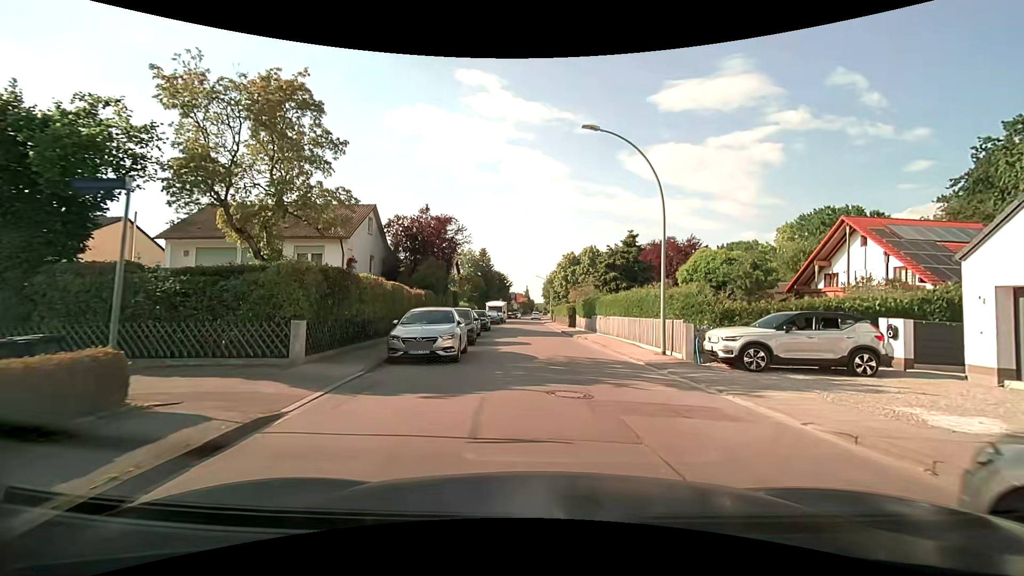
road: residential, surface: asphalt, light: Day
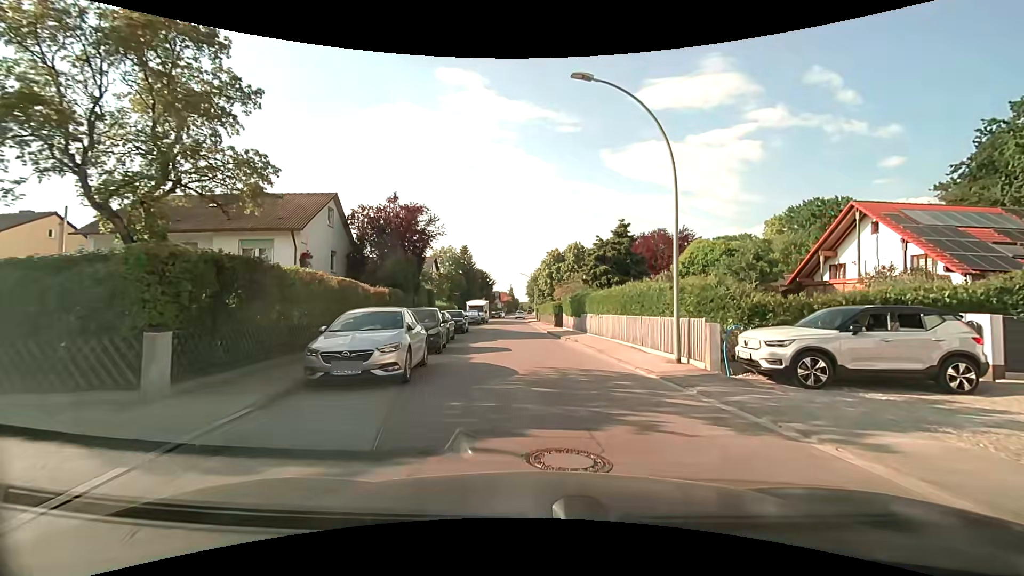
(0.0, +3.6) m; +1°
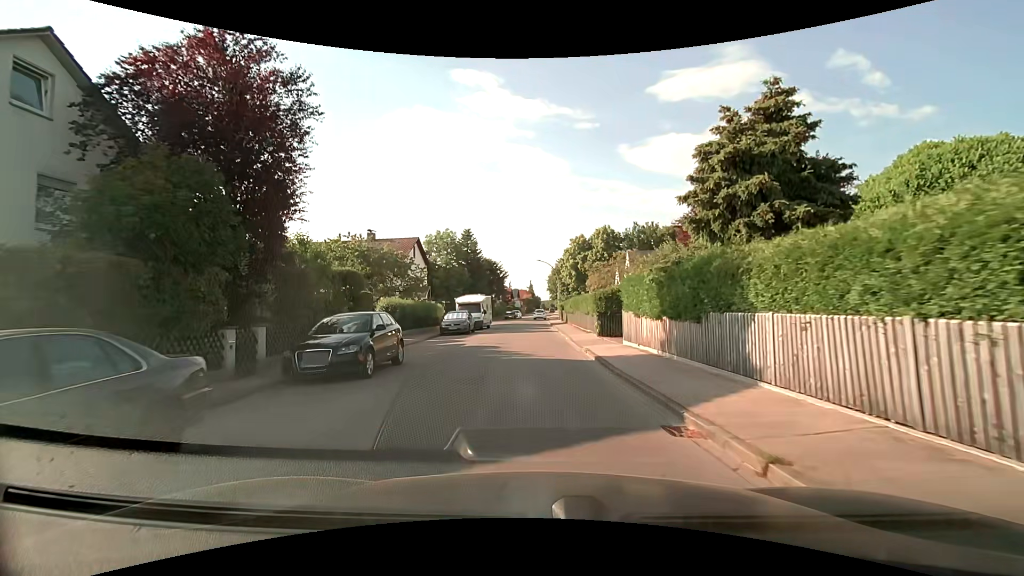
(-0.2, +19.6) m; -3°
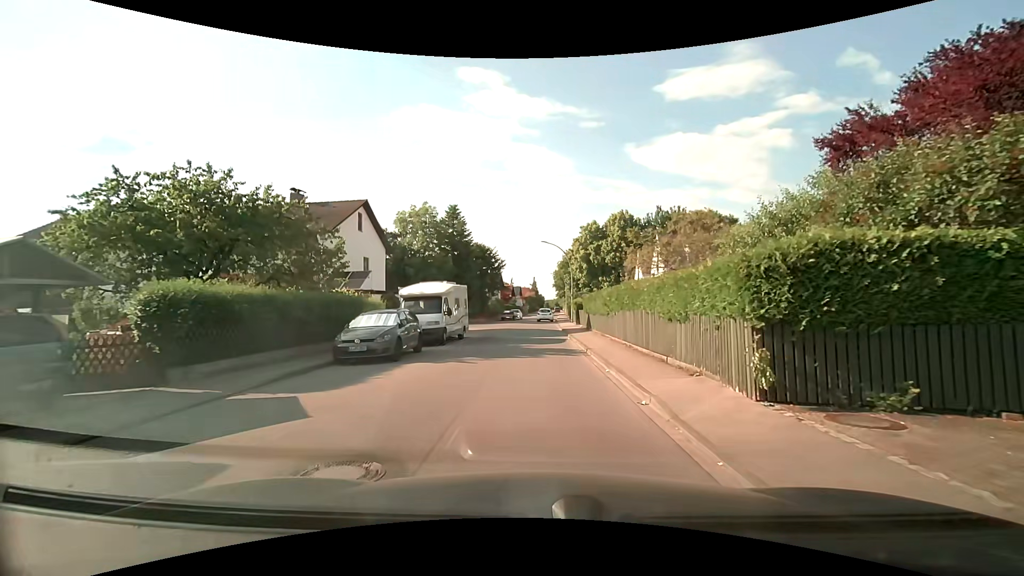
(-0.1, +16.2) m; -1°
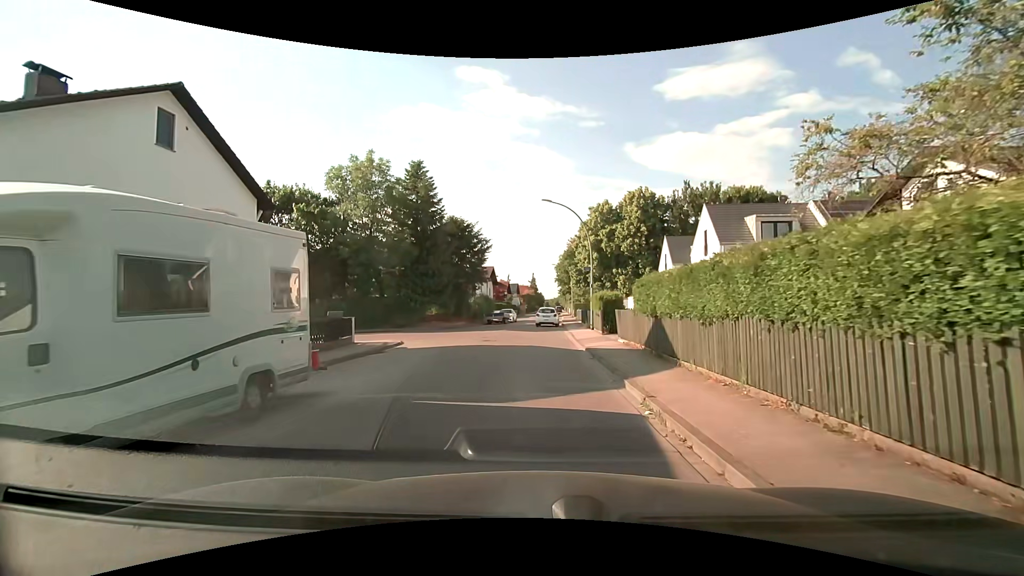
(+0.2, +17.2) m; 0°
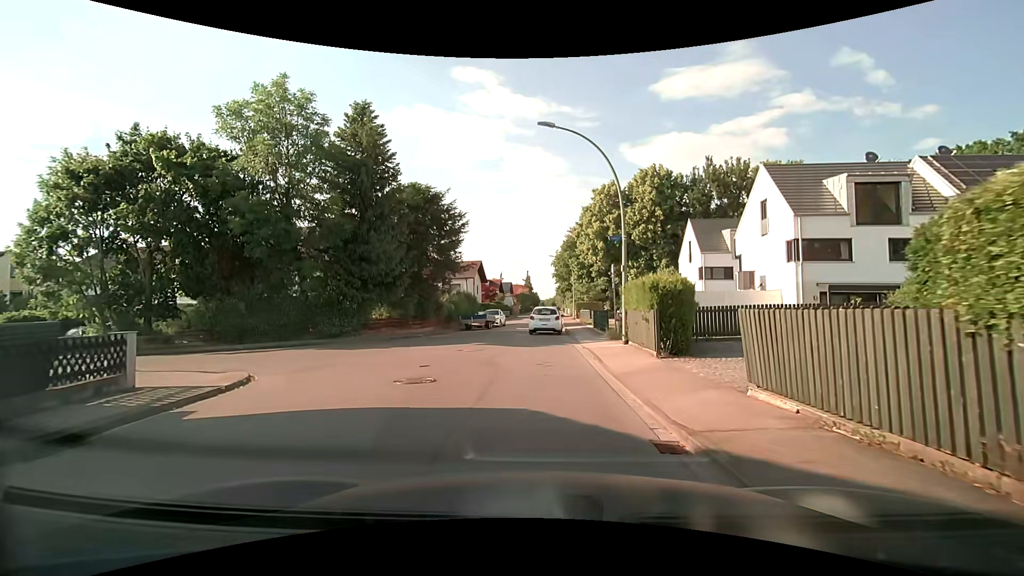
(+0.1, +11.9) m; +1°
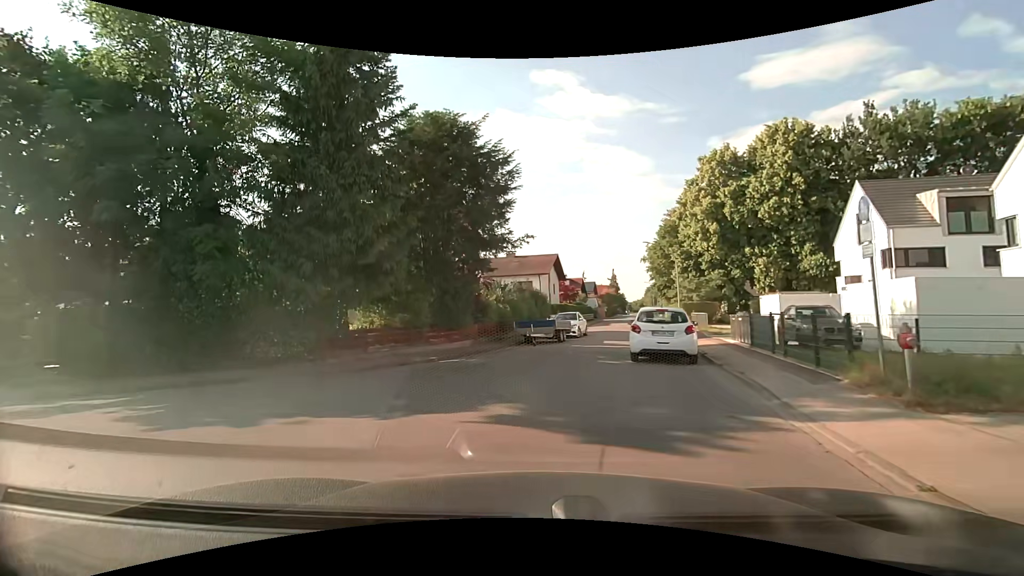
(-0.3, +12.4) m; -9°
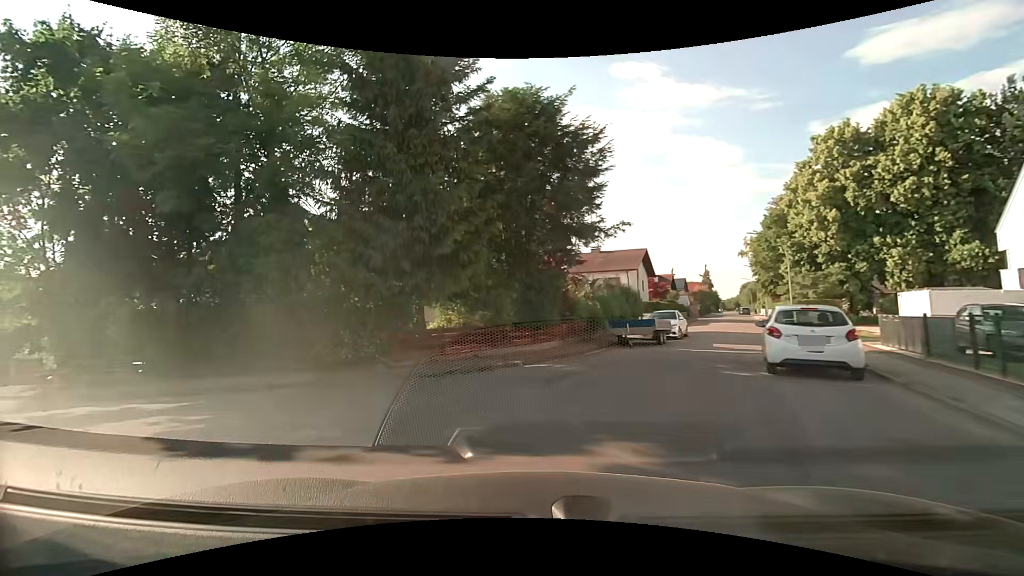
(-0.1, +2.1) m; -9°
(-5, +8) (-14, +13) (-23, +16) (-32, +20) (-42, +24) (-51, +27) (-61, +29) (-70, +33) (-79, +37) (-88, +41) m
